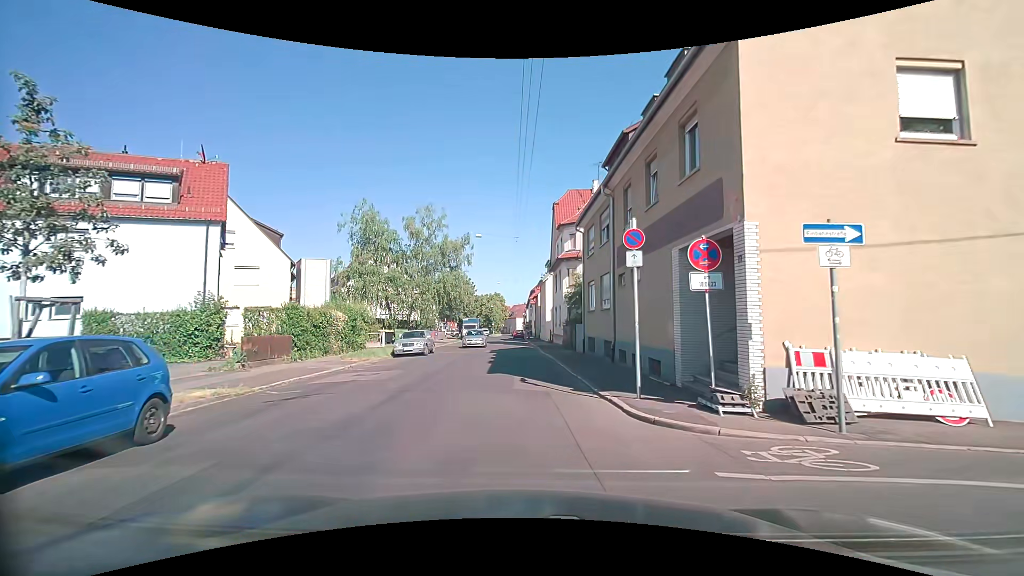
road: residential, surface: asphalt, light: Day
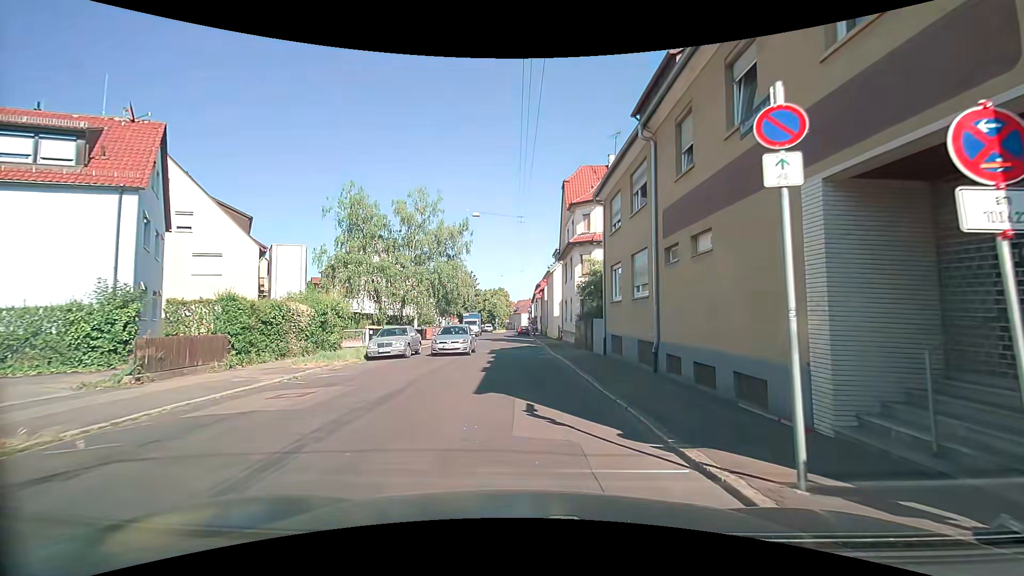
(0.0, +5.5) m; 0°
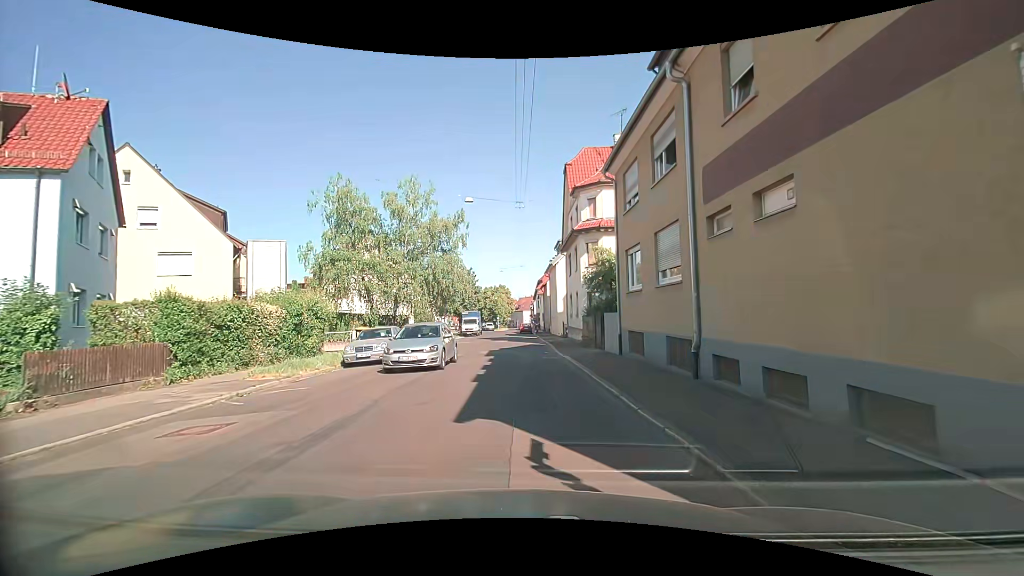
(0.0, +3.1) m; 0°
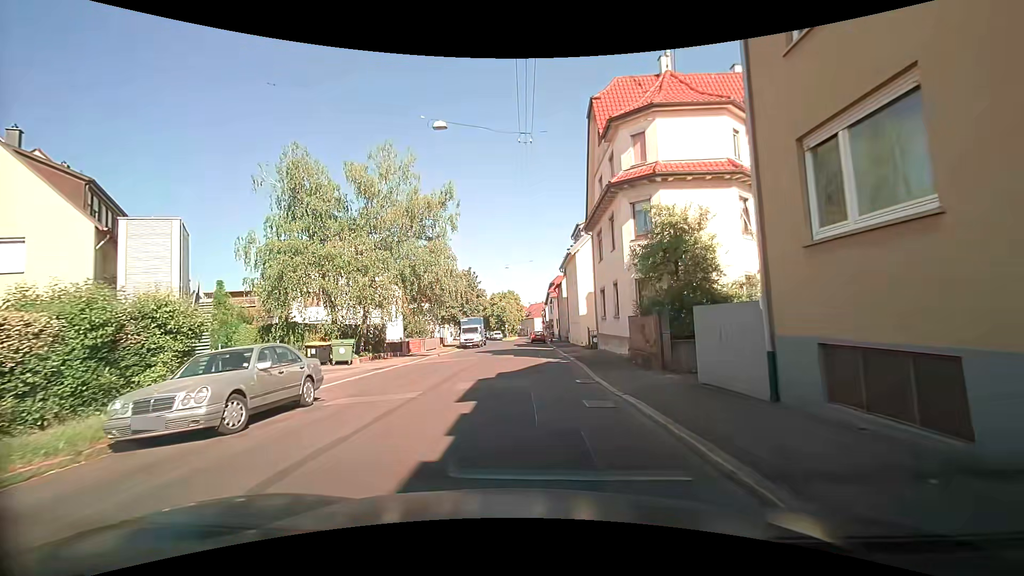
(-0.1, +11.1) m; 0°
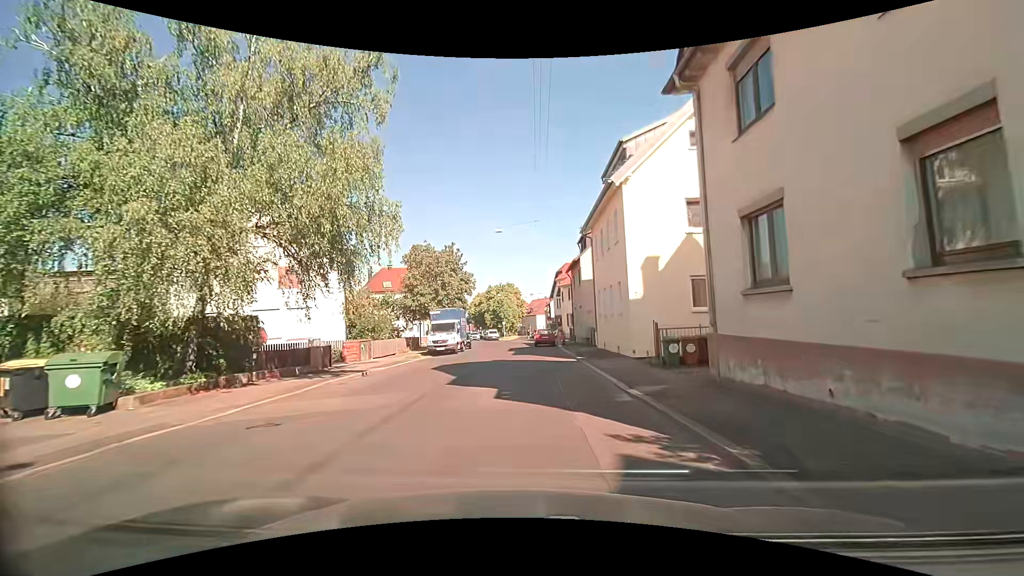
(-0.2, +17.2) m; -1°
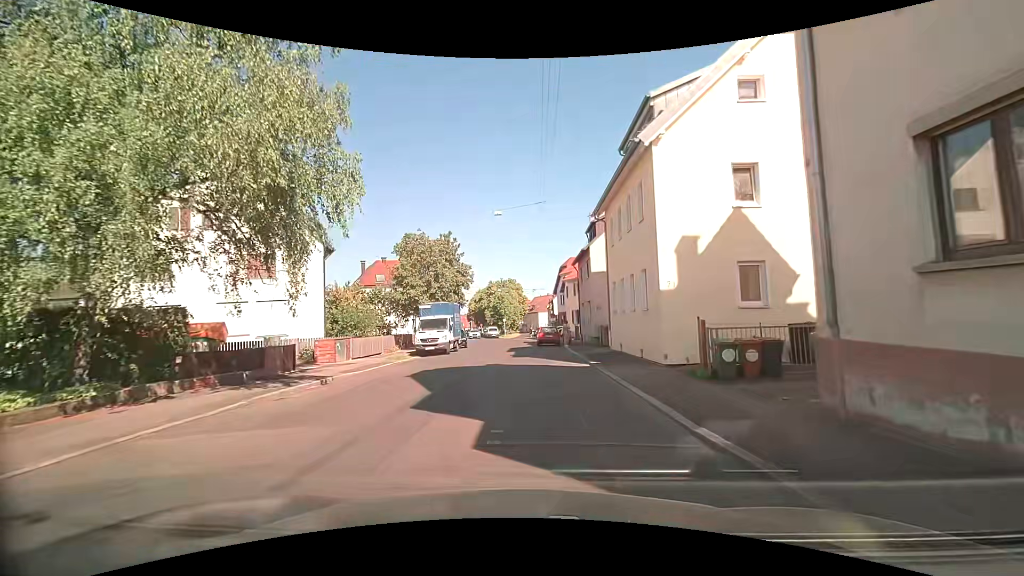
(0.0, +4.1) m; 0°
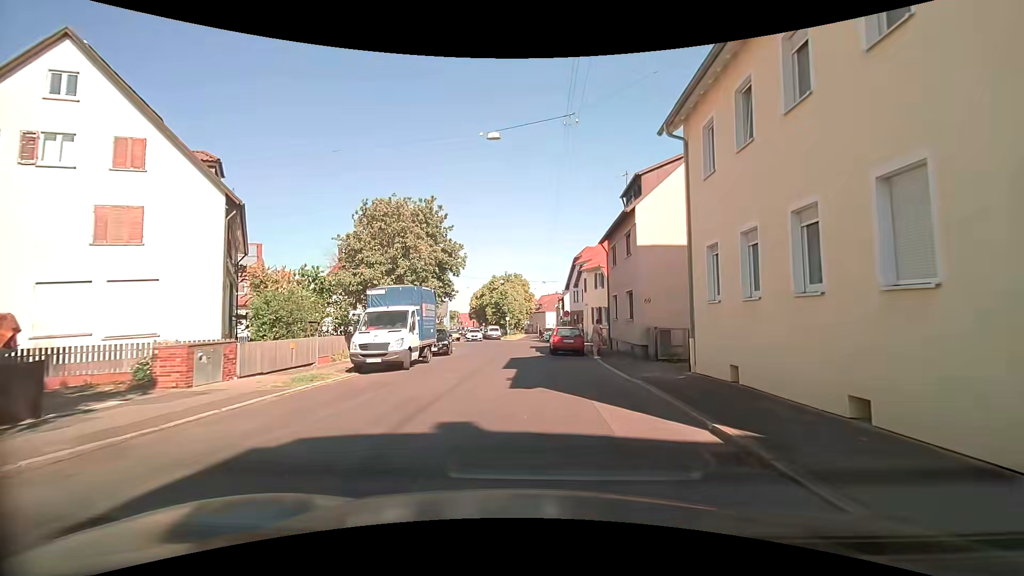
(-0.2, +11.4) m; -1°
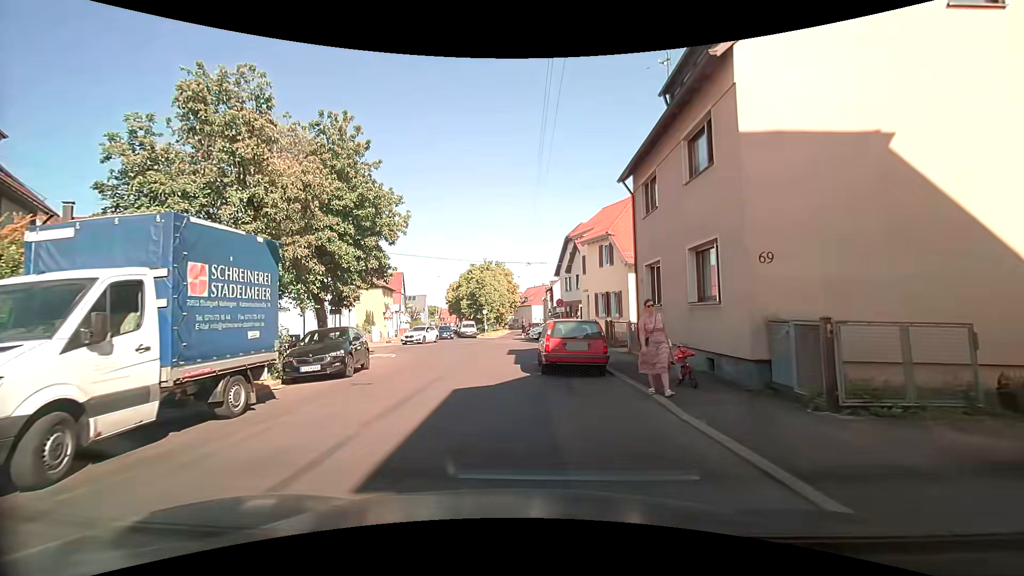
(+0.5, +12.3) m; +4°
